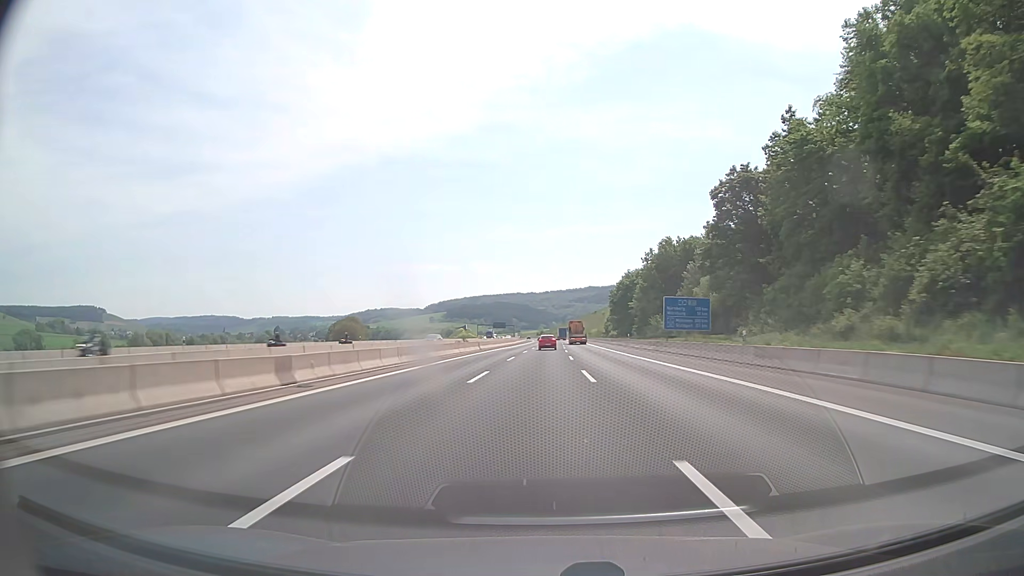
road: motorway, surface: asphalt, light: Day
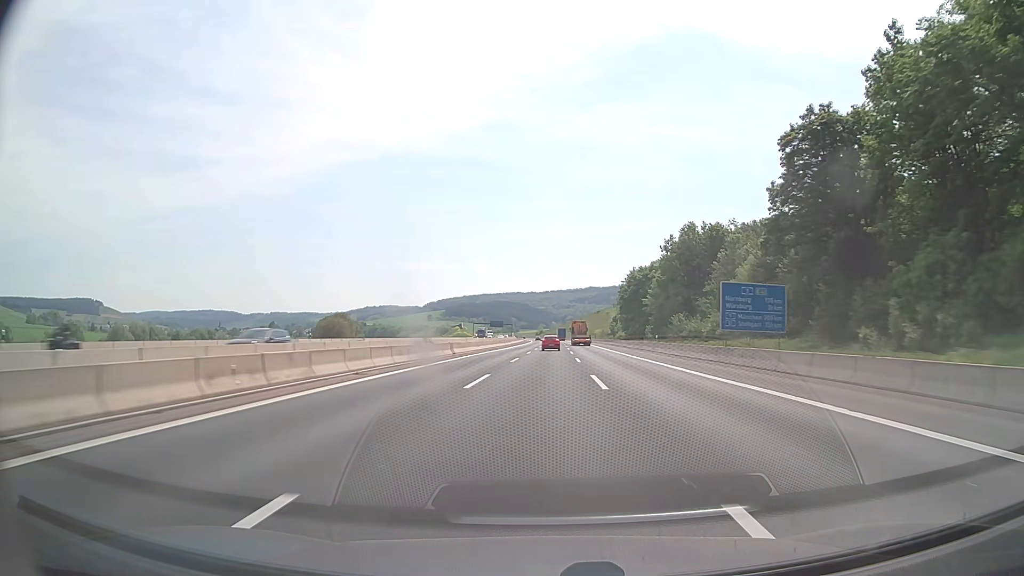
(0.0, +20.1) m; 0°
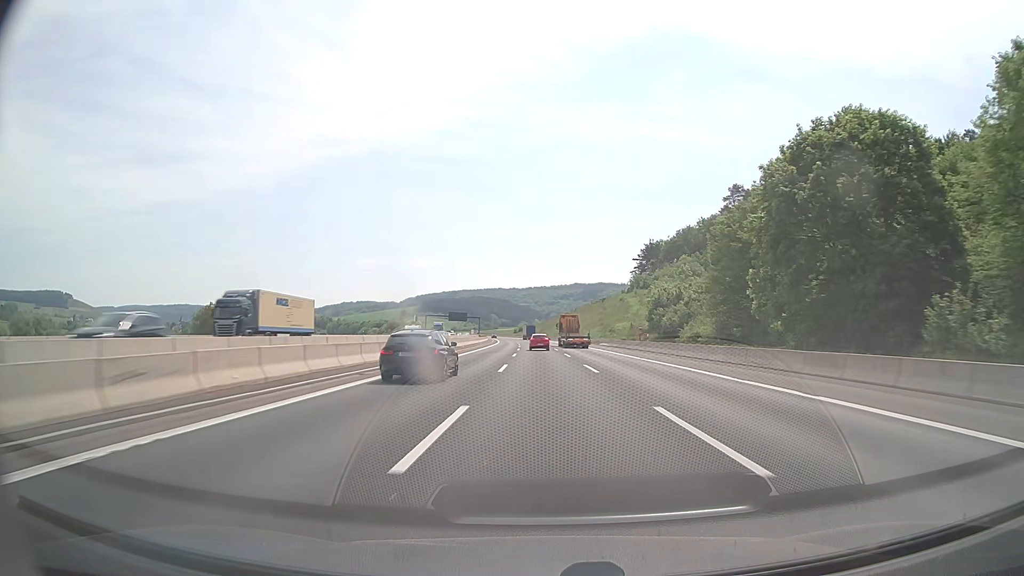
(+1.3, +100.6) m; +2°
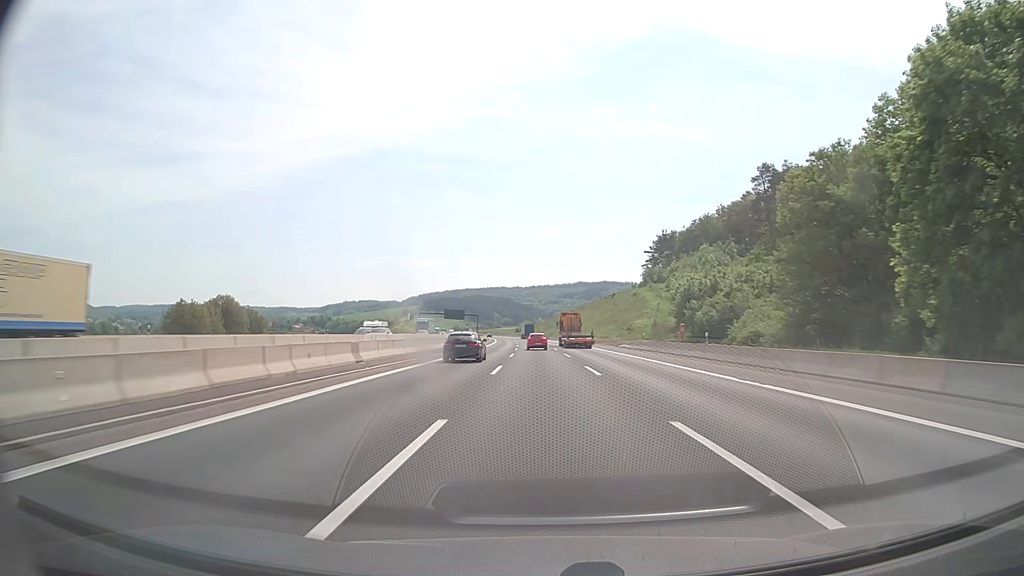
(-0.1, +20.1) m; 0°
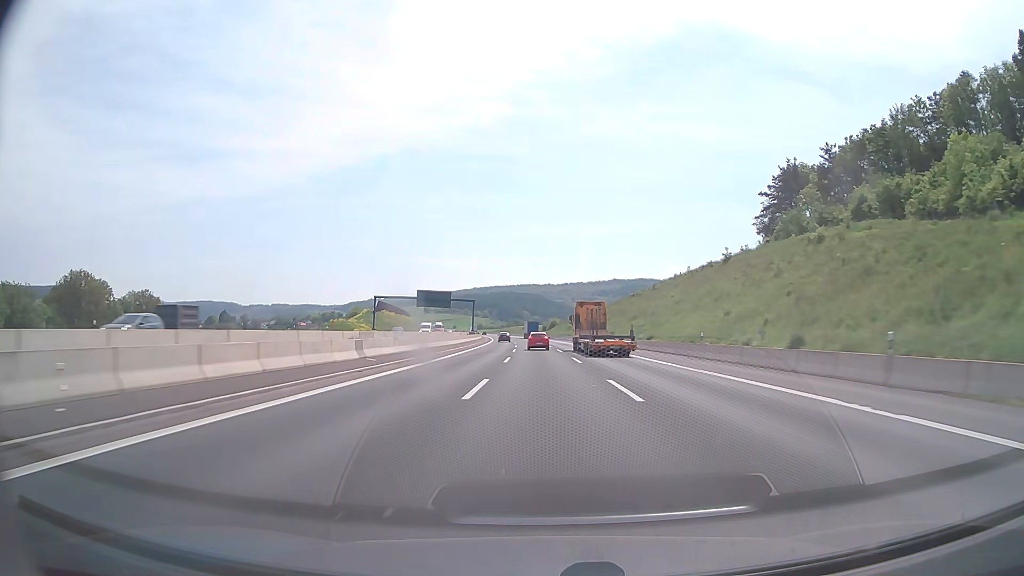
(-2.1, +98.3) m; -3°
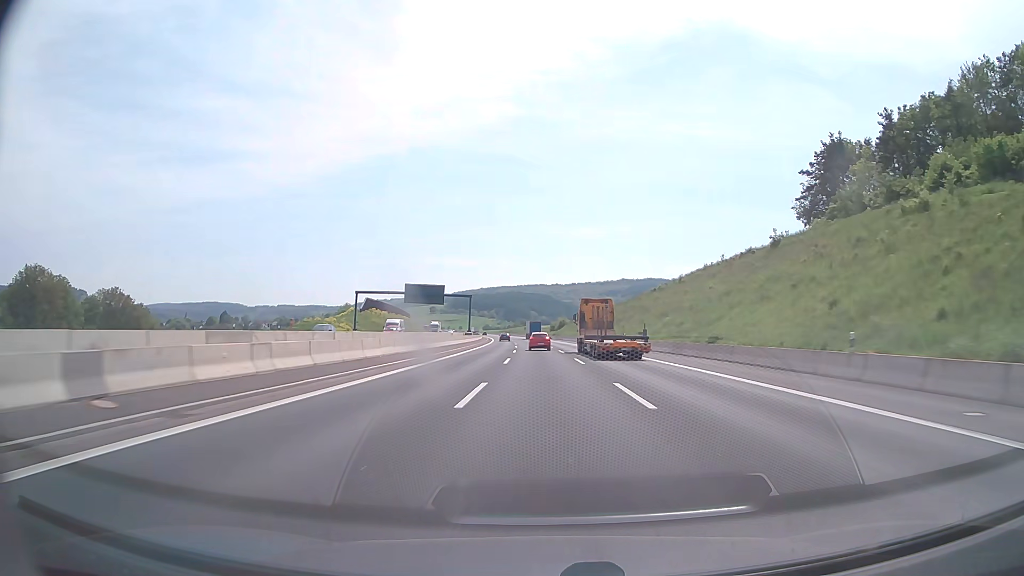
(-0.1, +19.3) m; -1°
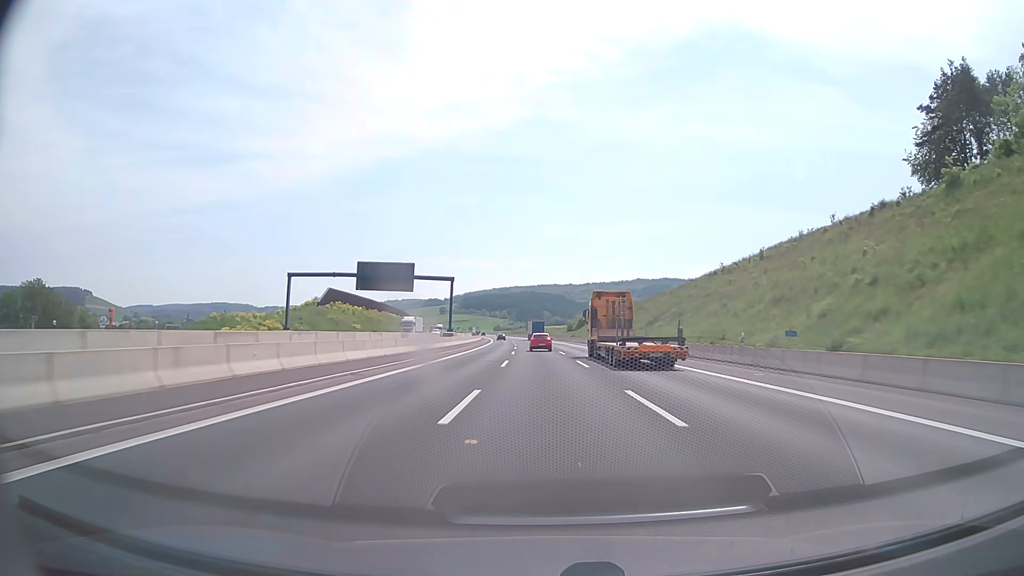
(-0.4, +38.3) m; -1°
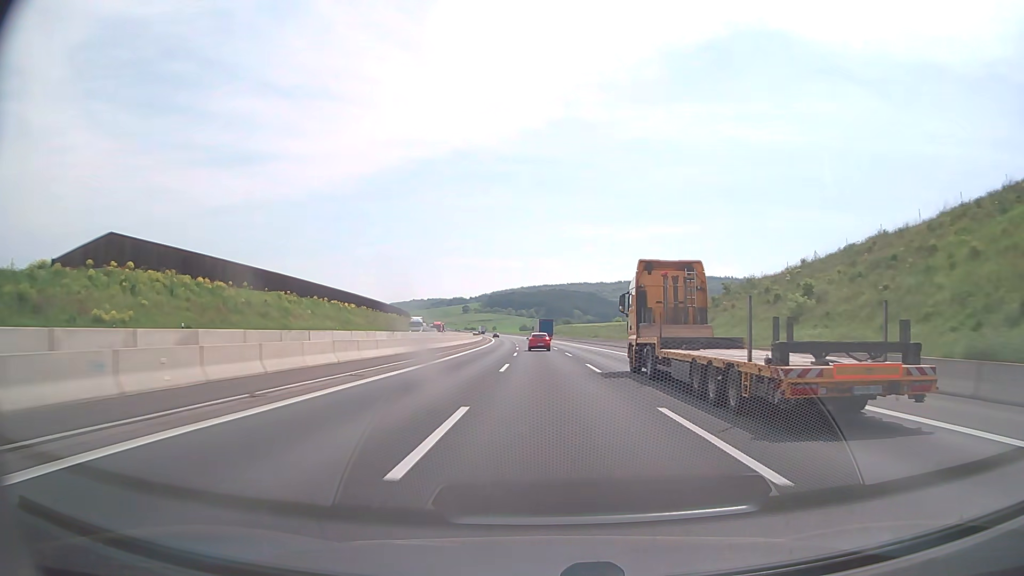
(-1.7, +75.7) m; -3°
(0, +10) (0, +20) (0, +30) (0, +40) (-1, +50) (-1, +60) (-1, +70) (-2, +80) (-2, +90) (-2, +100) m
